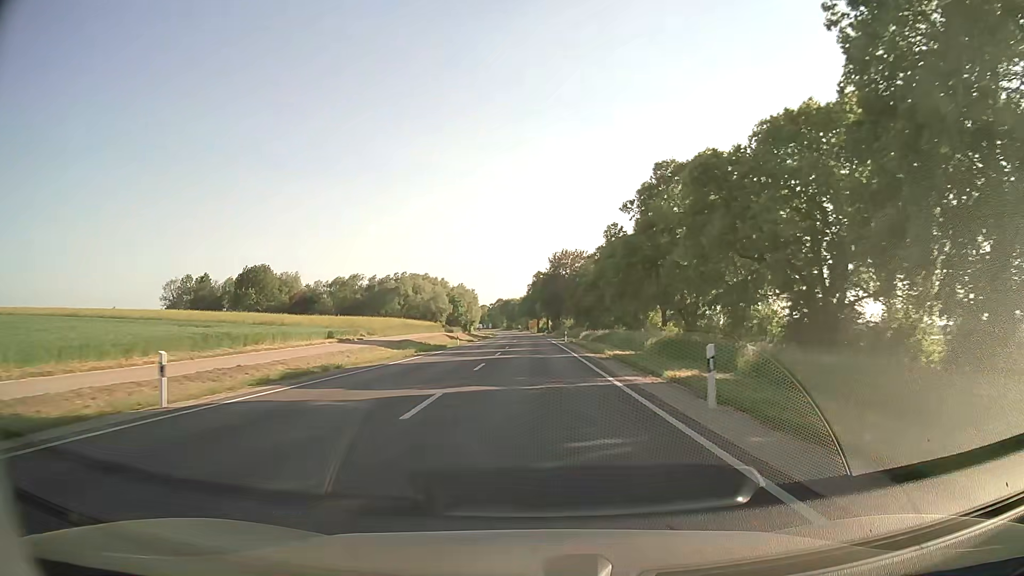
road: secondary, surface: asphalt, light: Day
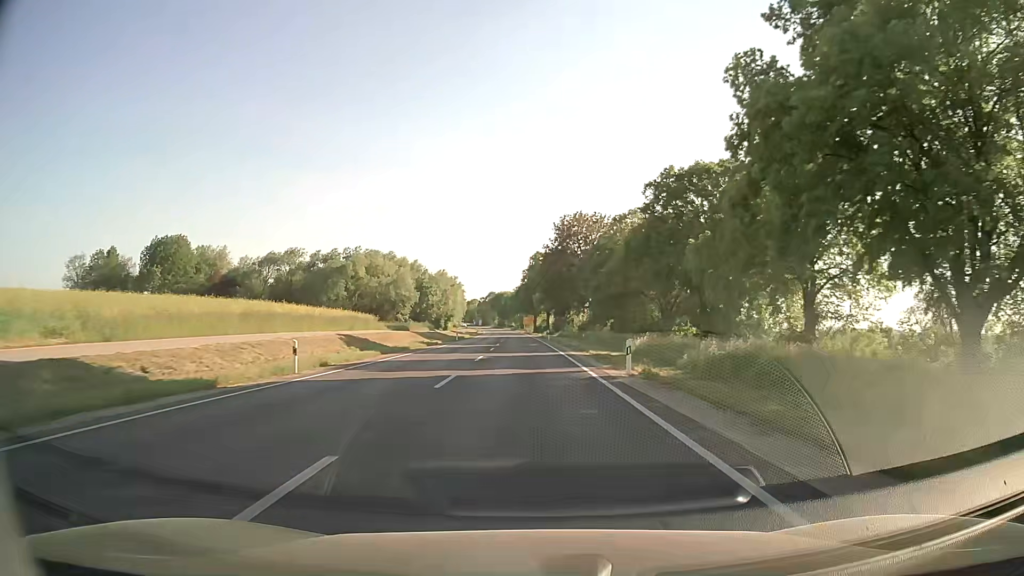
(+0.2, +42.3) m; 0°
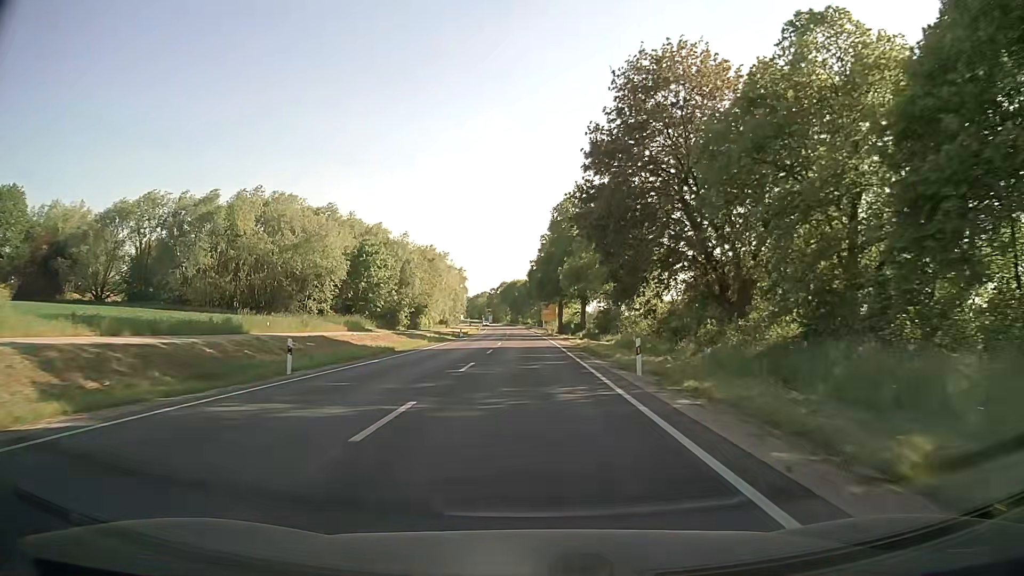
(-0.5, +54.1) m; -2°
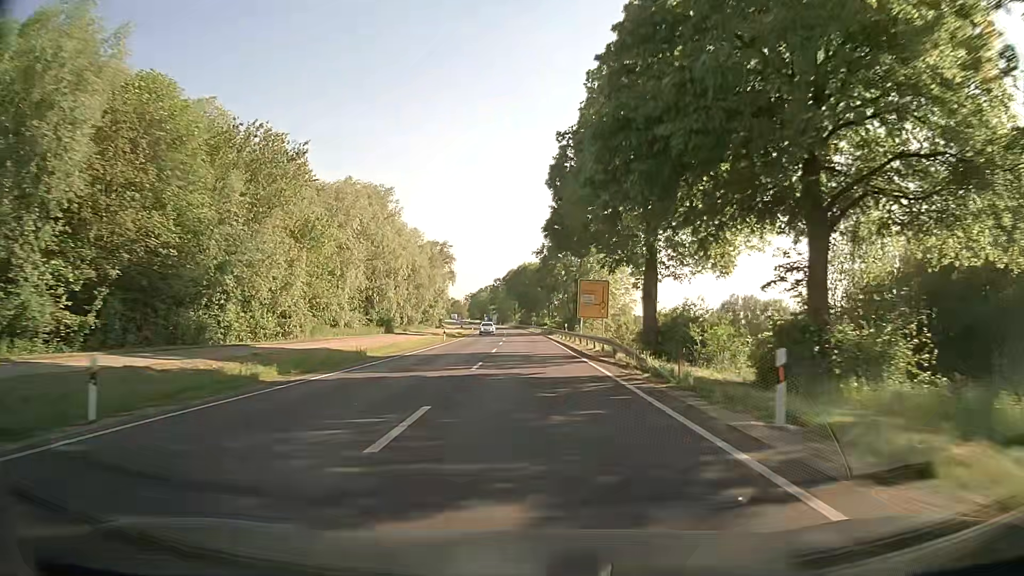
(-0.8, +62.5) m; -1°
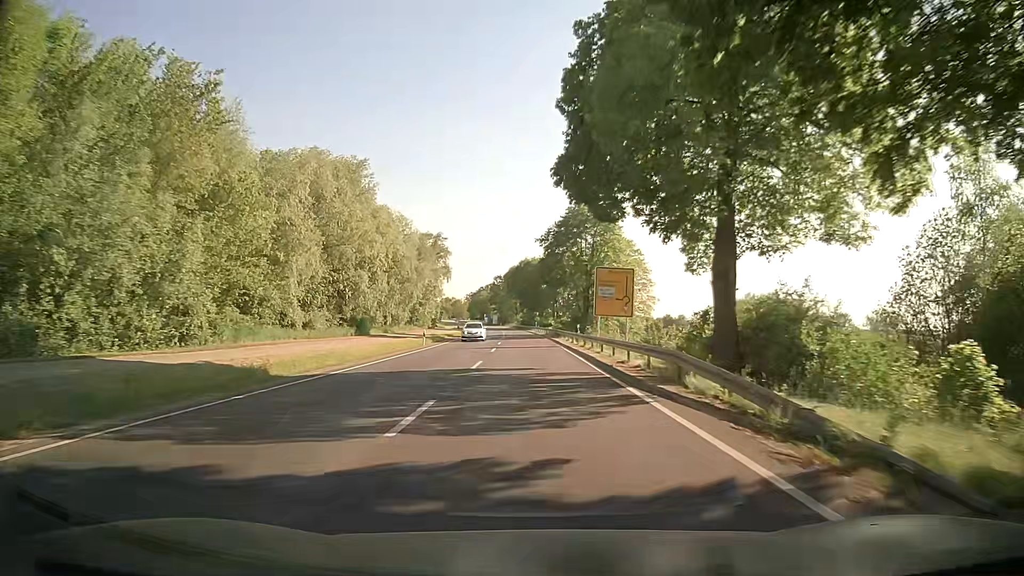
(0.0, +11.8) m; 0°
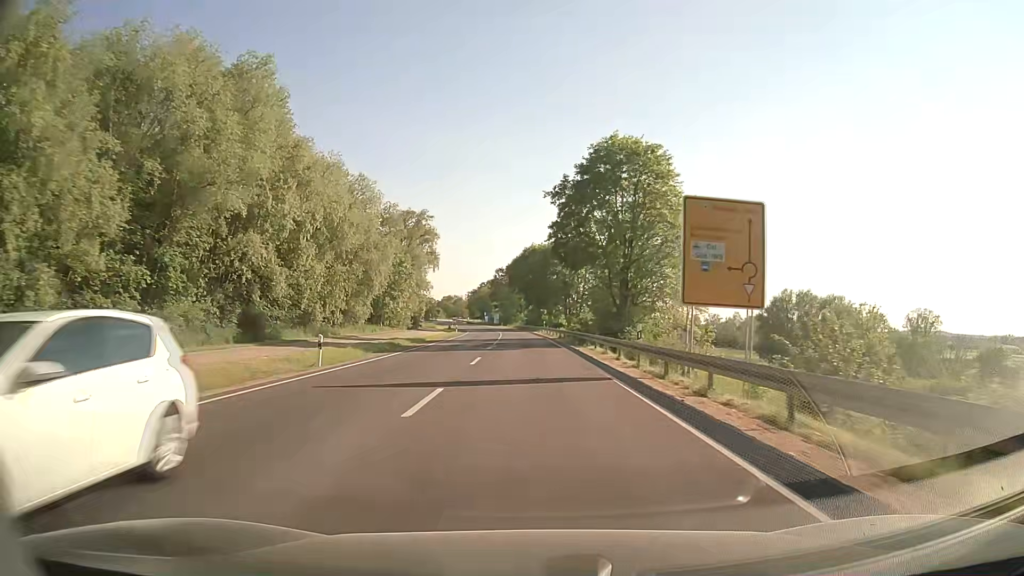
(-0.3, +22.9) m; -1°
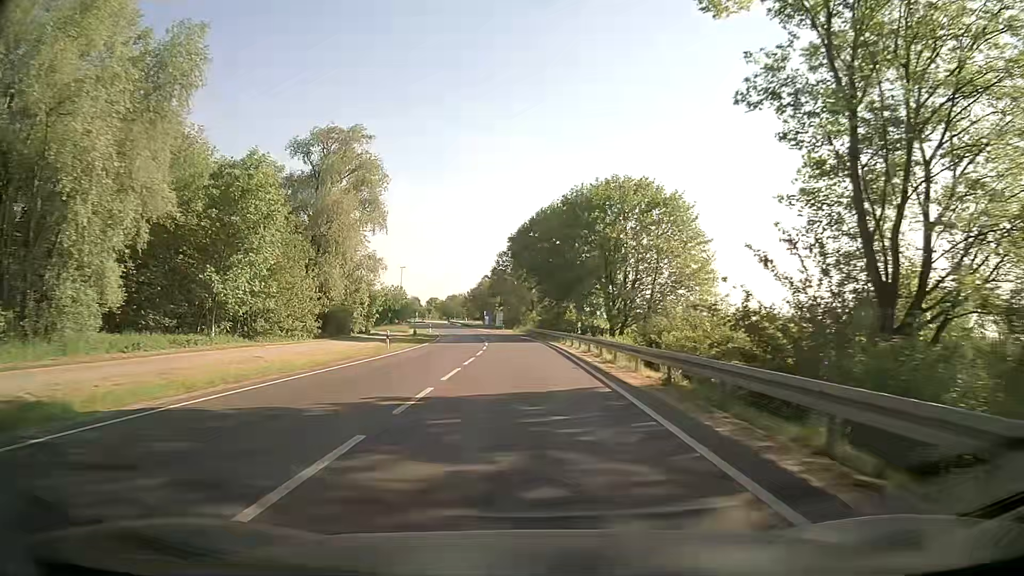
(-0.3, +41.6) m; -1°
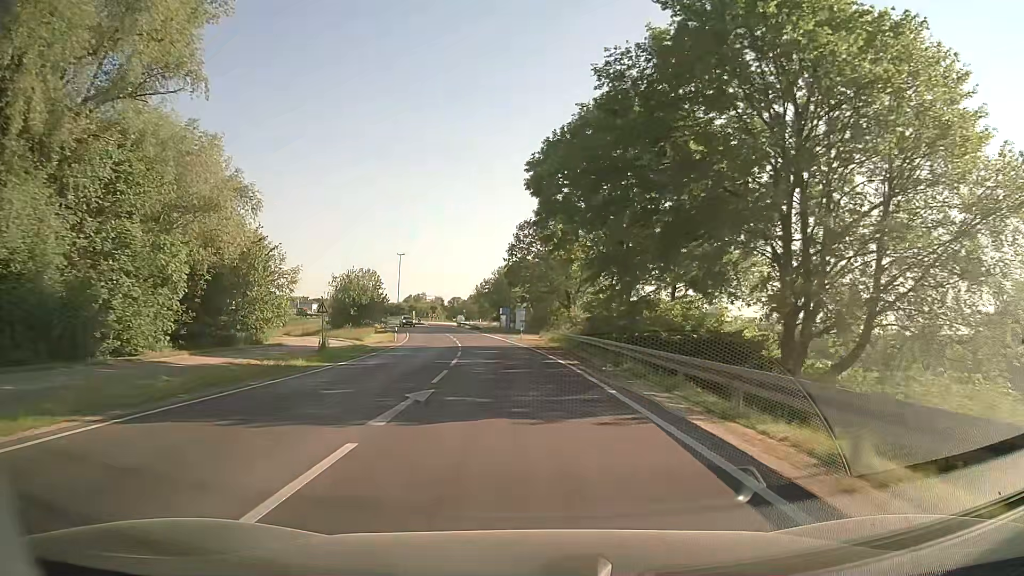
(-0.7, +36.5) m; -2°
(0, +10) (-1, +20) (-1, +30) (-2, +40) (-4, +50) (-5, +60) (-7, +70) (-9, +79) (-11, +89) (-13, +99) m
